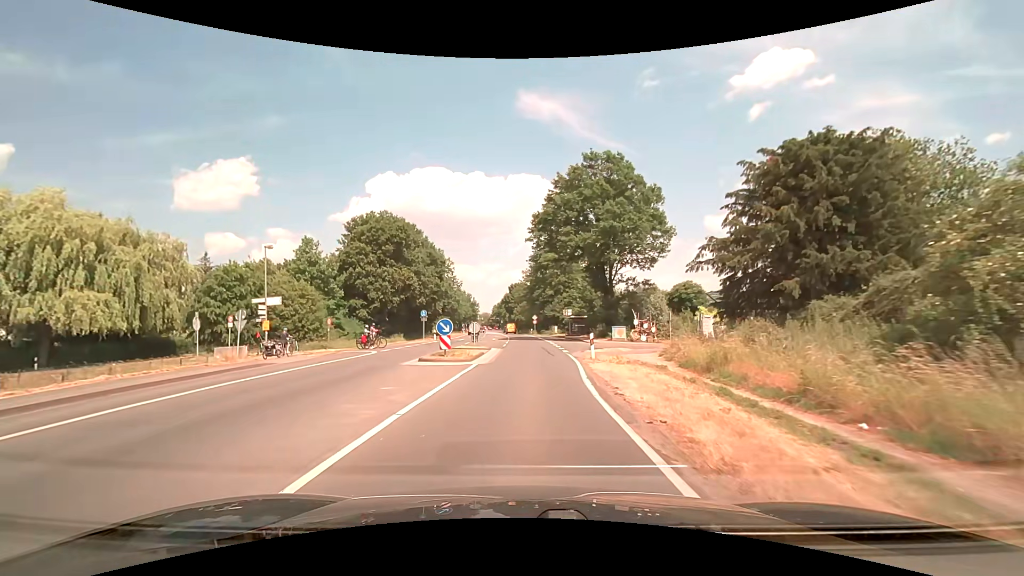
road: secondary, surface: asphalt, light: Day
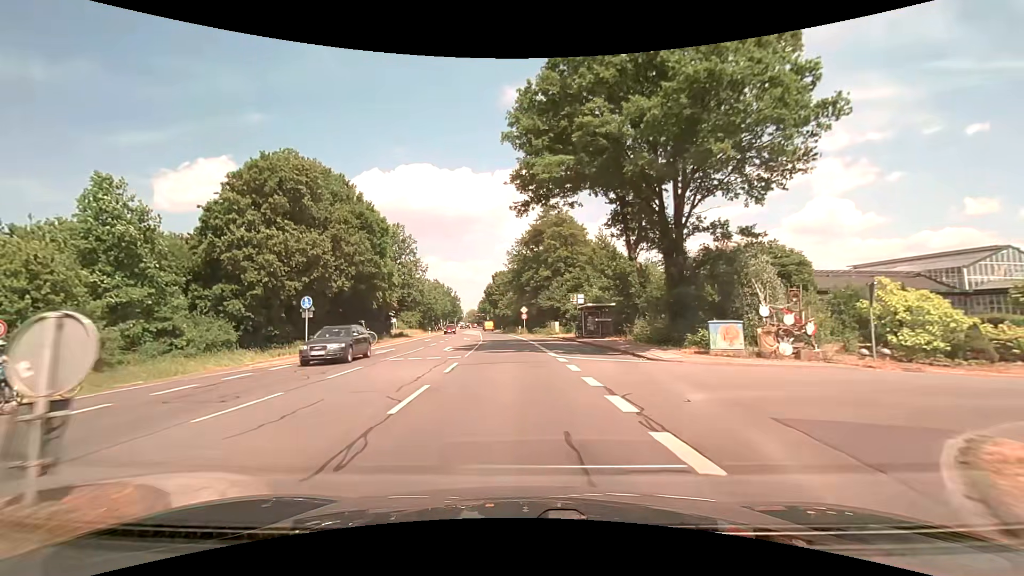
(+0.4, +25.3) m; +1°
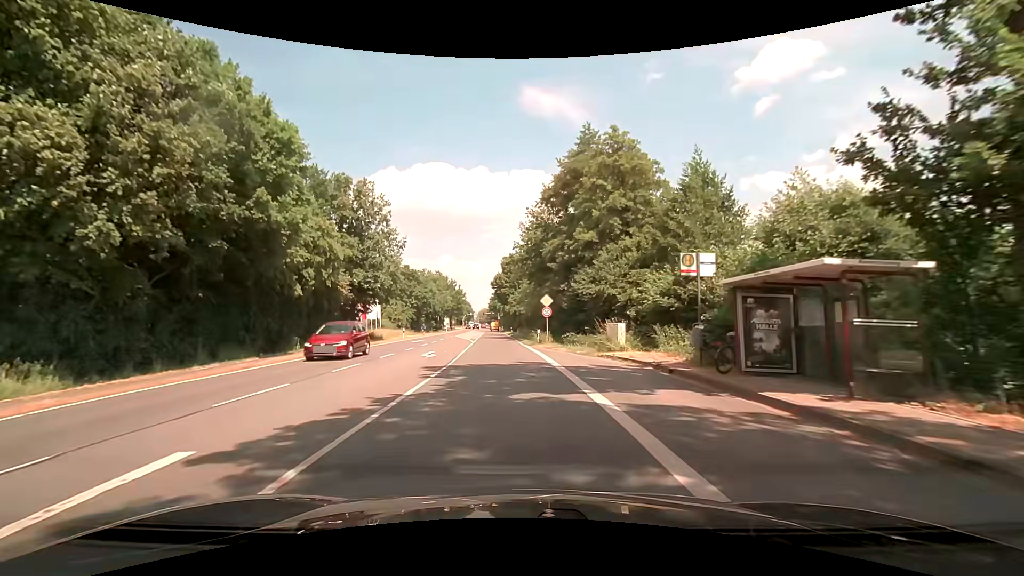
(-0.6, +24.9) m; -2°
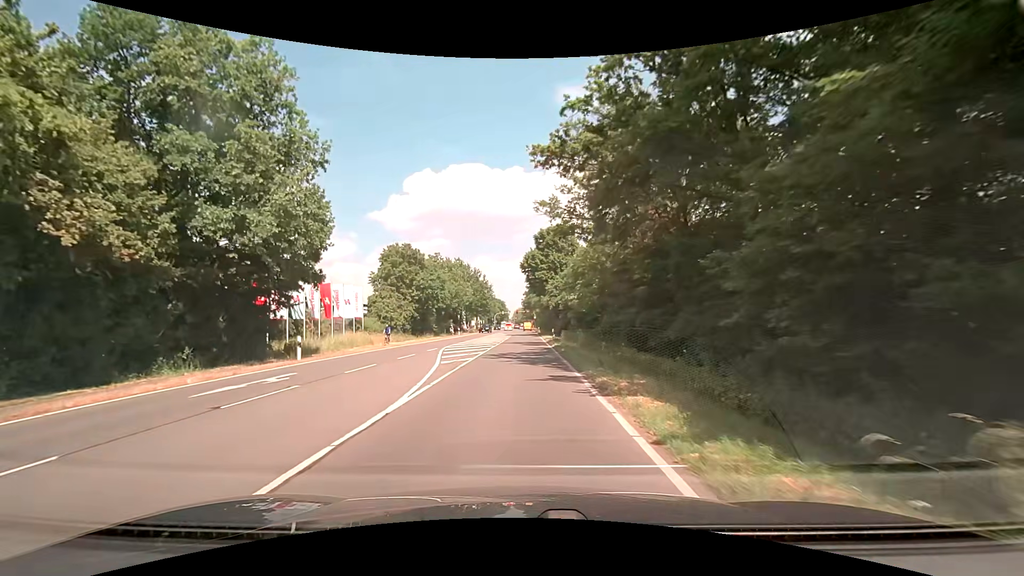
(-0.6, +30.6) m; -3°
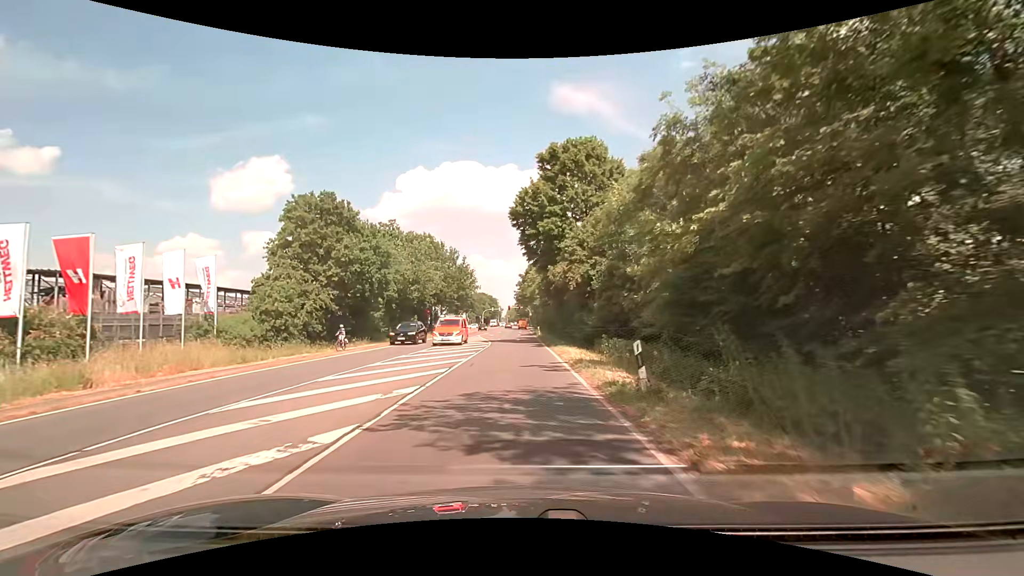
(-0.2, +30.9) m; -1°
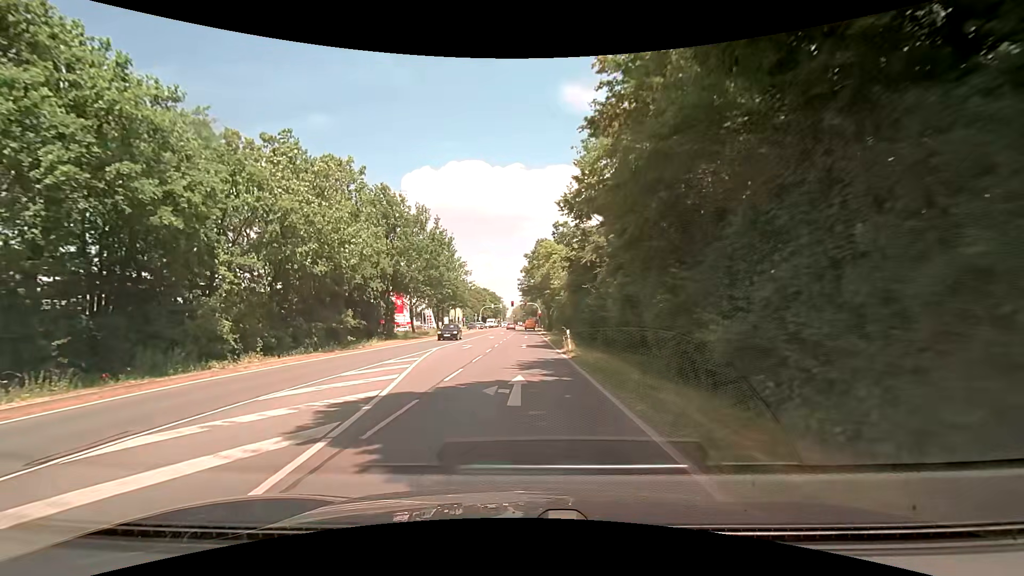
(+0.1, +33.0) m; 0°
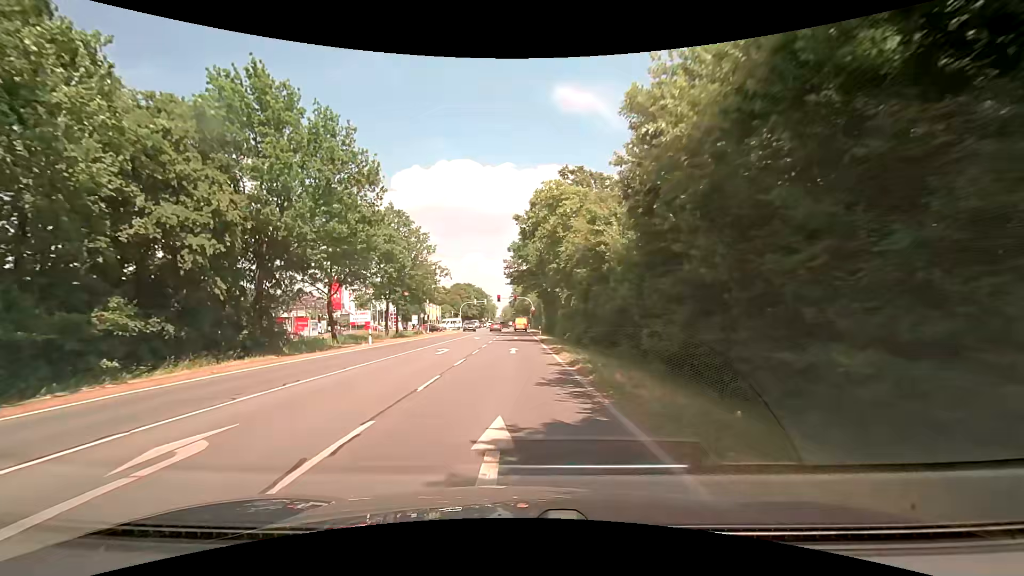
(+0.4, +26.0) m; +1°
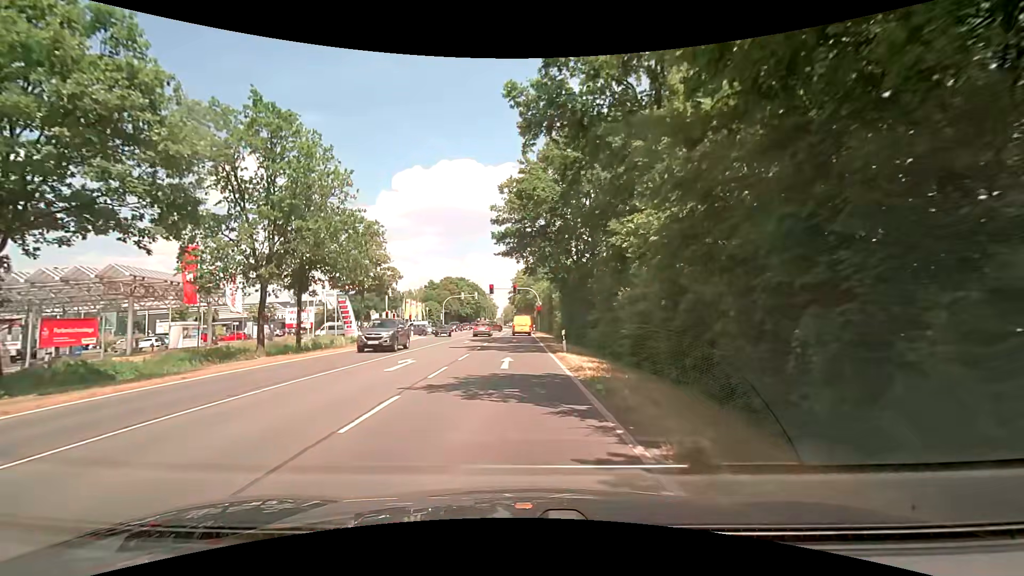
(0.0, +27.7) m; -2°
